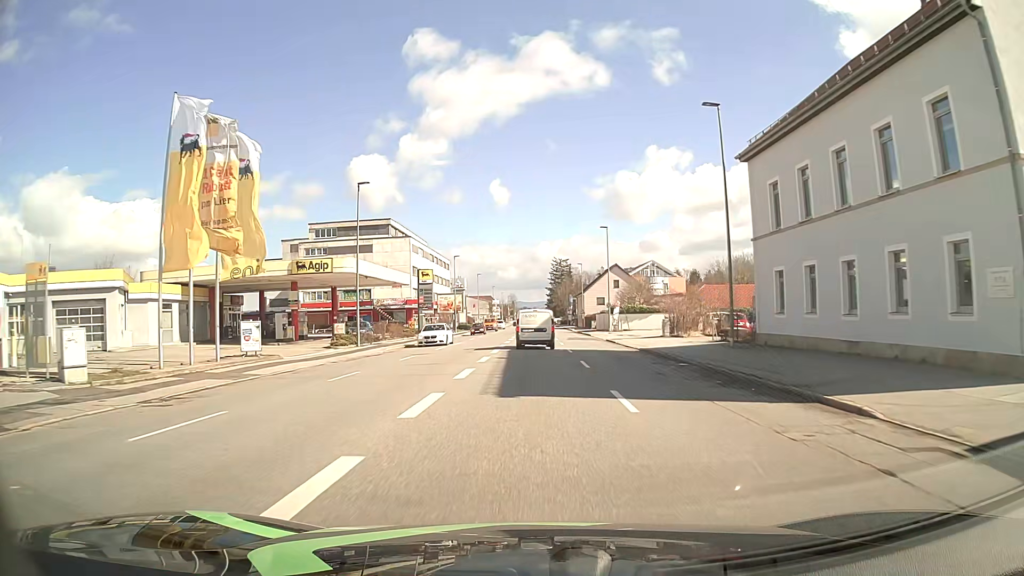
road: tertiary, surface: asphalt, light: Day
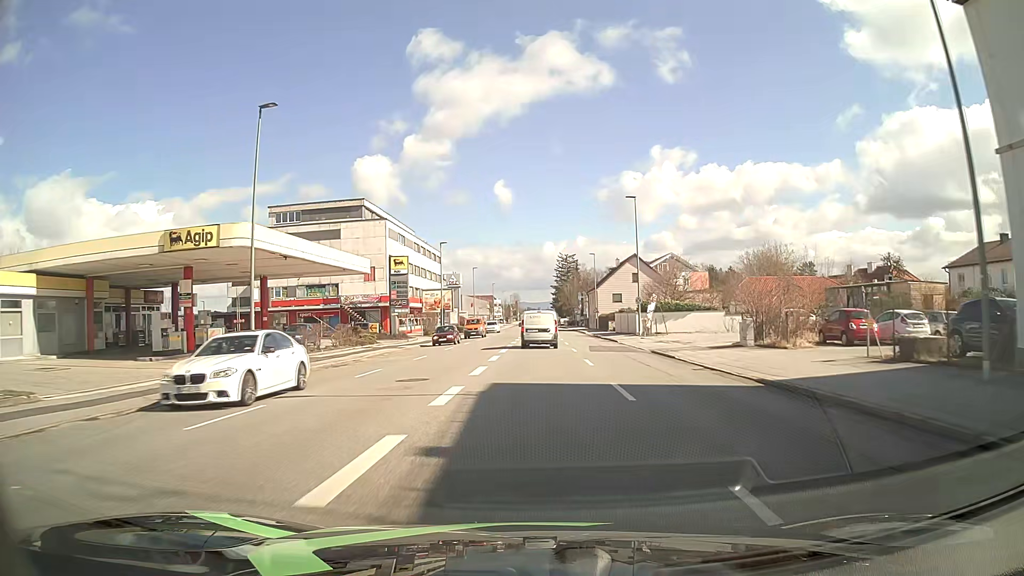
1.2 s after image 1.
(0.0, +16.7) m; 0°
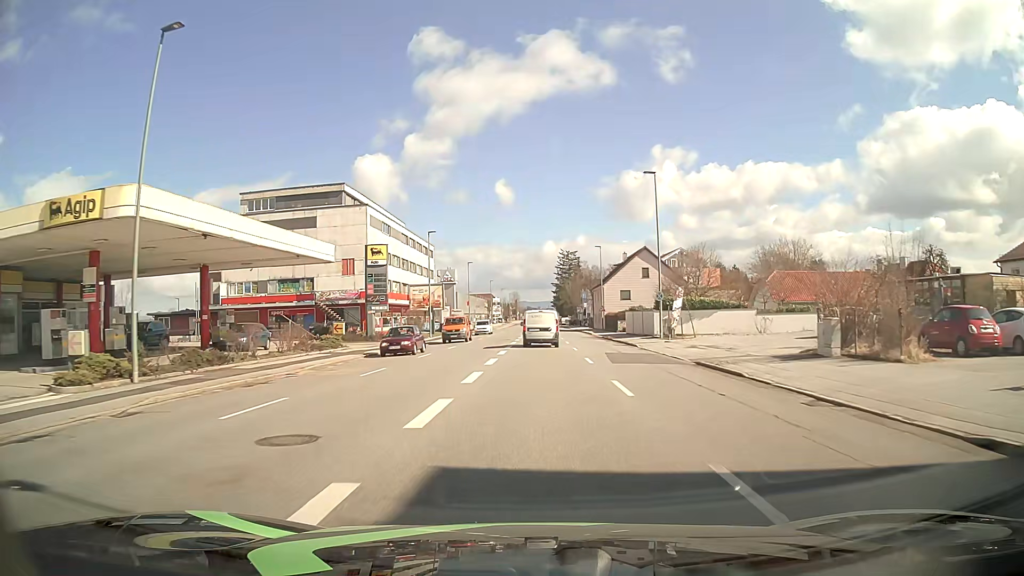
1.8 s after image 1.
(0.0, +8.4) m; 0°
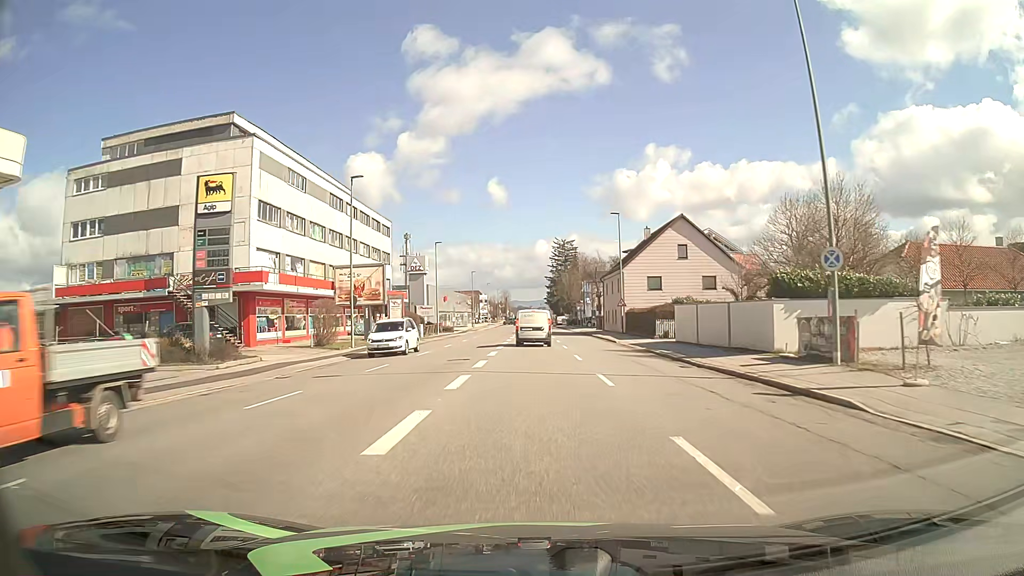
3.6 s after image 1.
(+0.3, +25.6) m; +1°
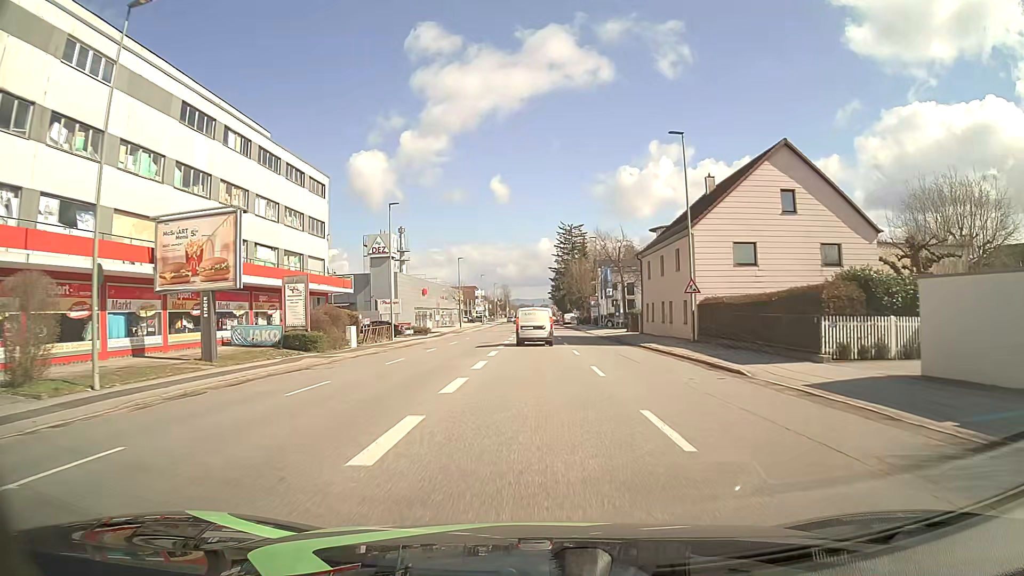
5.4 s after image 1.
(0.0, +24.9) m; 0°
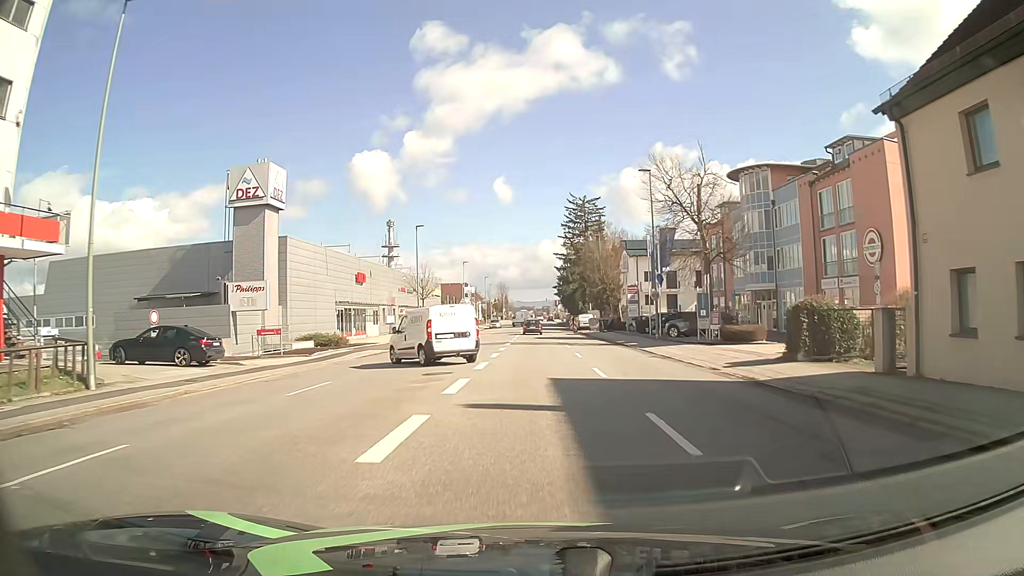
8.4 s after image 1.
(+0.1, +35.6) m; 0°
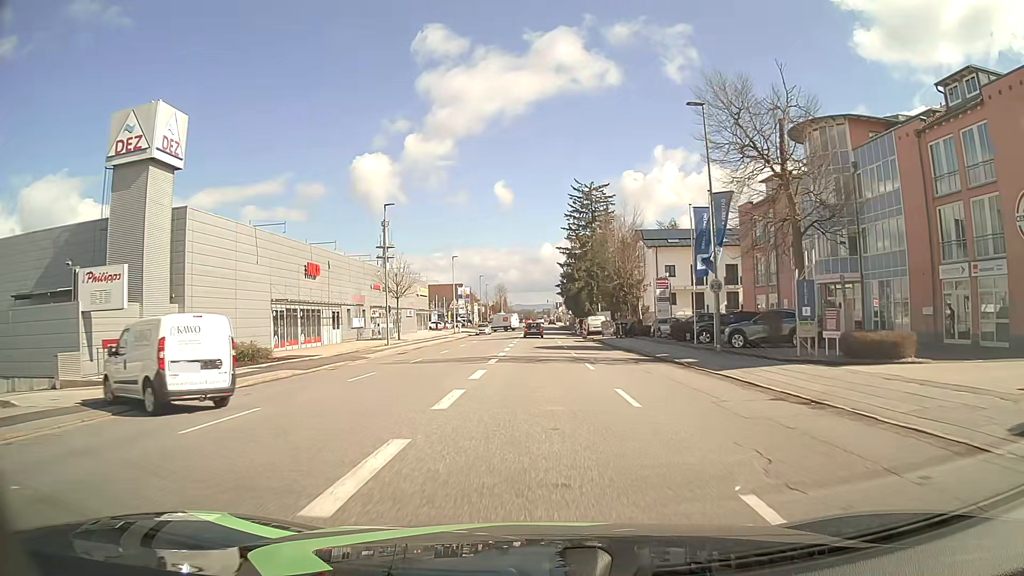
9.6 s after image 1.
(0.0, +13.8) m; 0°
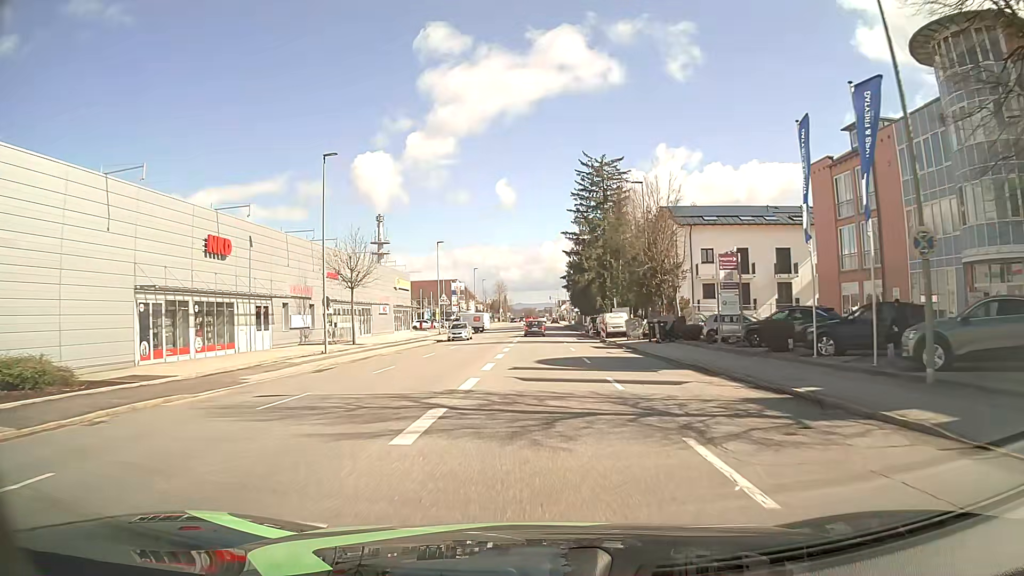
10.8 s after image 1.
(0.0, +15.5) m; 0°
(0, +10) (0, +20) (0, +30) (0, +40) (0, +50) (0, +60) (0, +70) (0, +80) (0, +90) (0, +100) m
